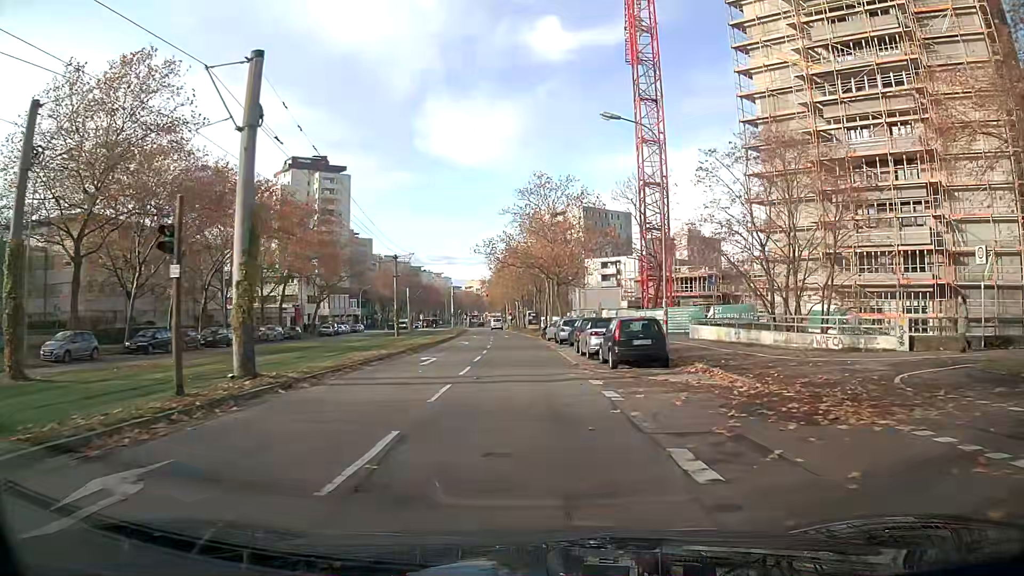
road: tertiary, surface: asphalt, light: Day
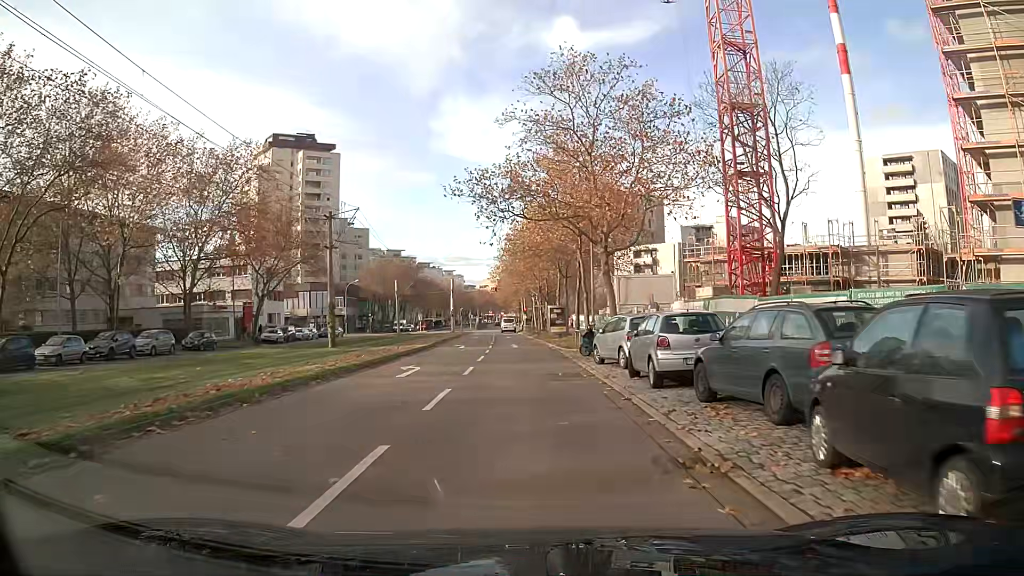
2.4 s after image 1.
(-0.4, +25.0) m; -1°
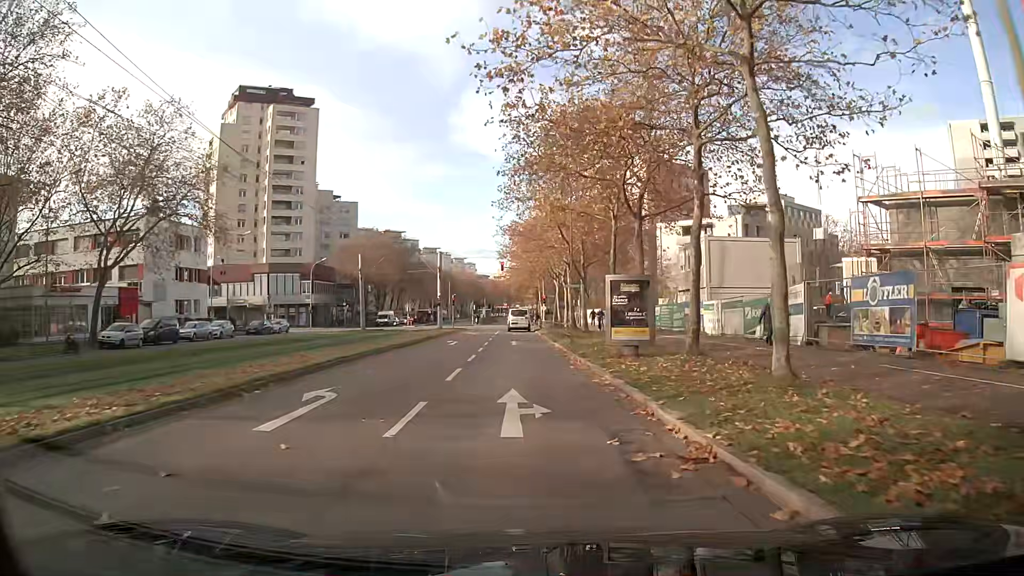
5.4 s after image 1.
(-0.4, +29.0) m; -1°
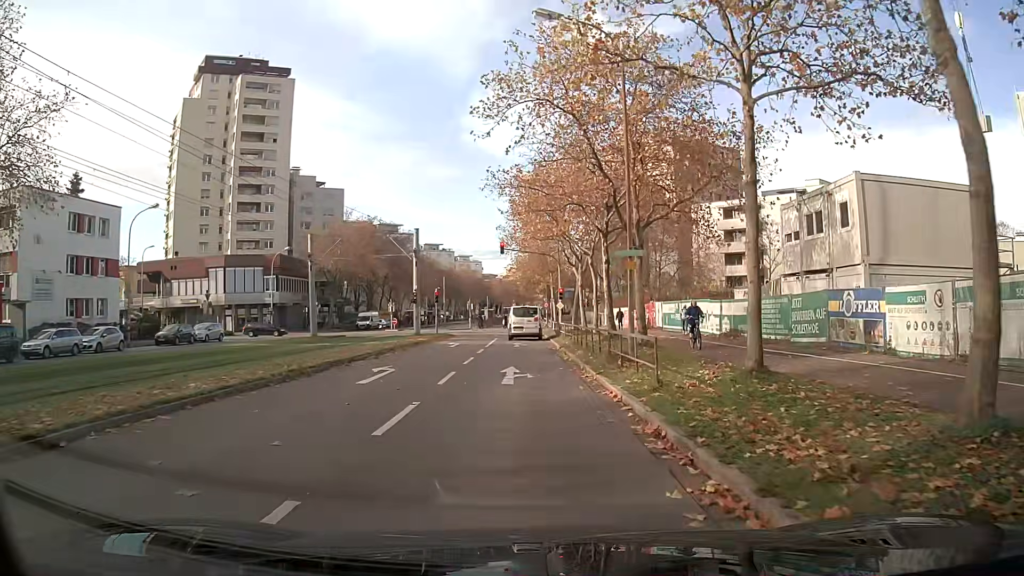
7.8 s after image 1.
(-0.2, +17.8) m; -1°
(0, +10) (0, +20) (0, +30) (-1, +40) (-1, +50) (-1, +60) (-2, +70) (-2, +80) (-3, +90) (-3, +100) m
